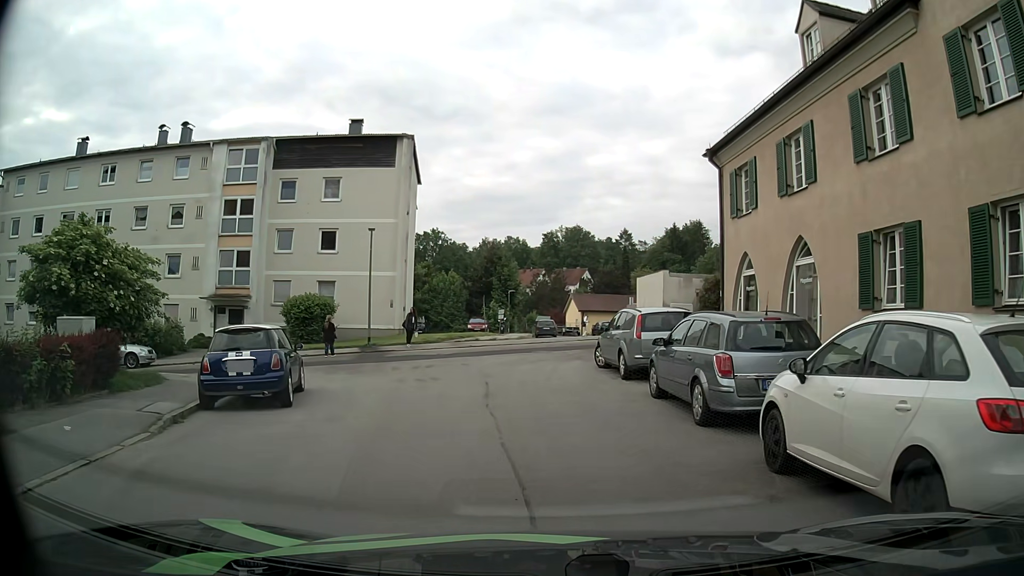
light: Day
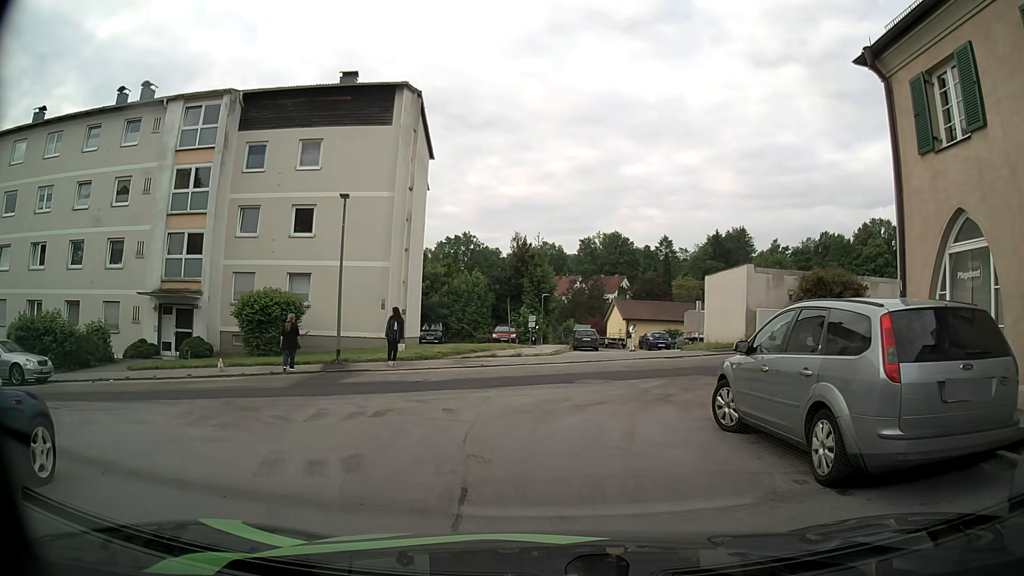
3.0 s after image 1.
(-0.5, +9.0) m; -5°
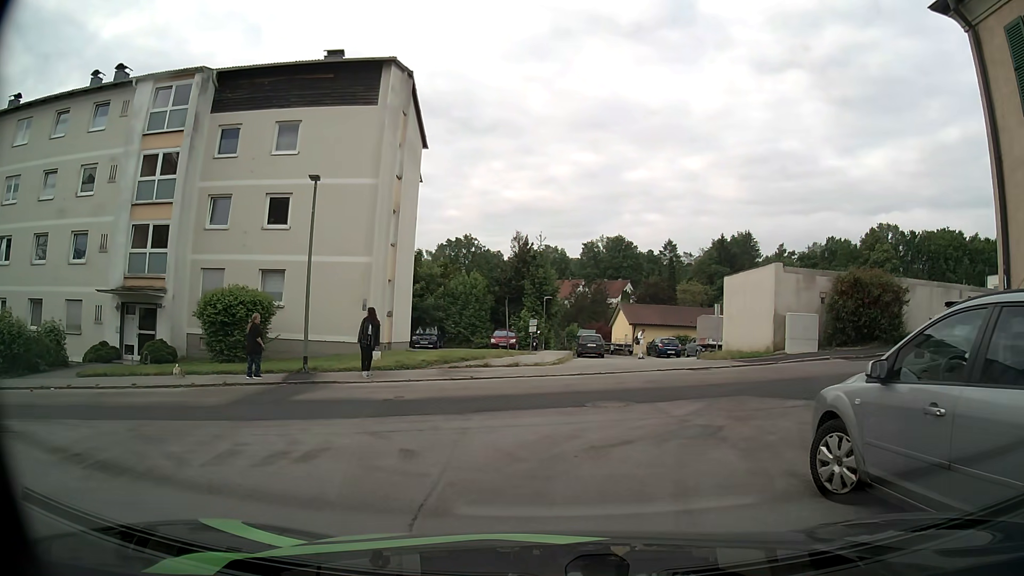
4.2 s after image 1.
(0.0, +3.1) m; -2°
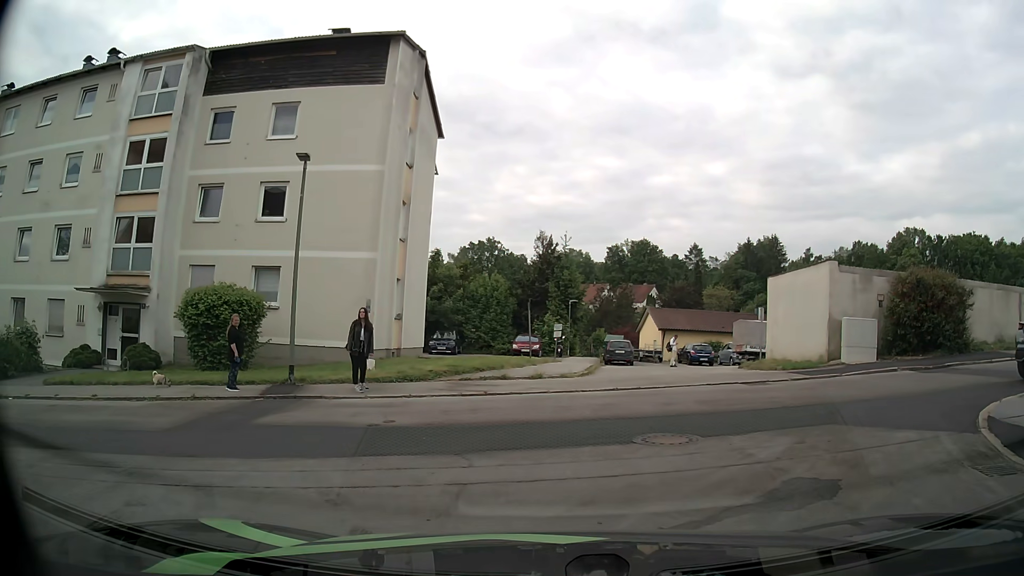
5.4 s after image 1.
(0.0, +2.7) m; -1°
